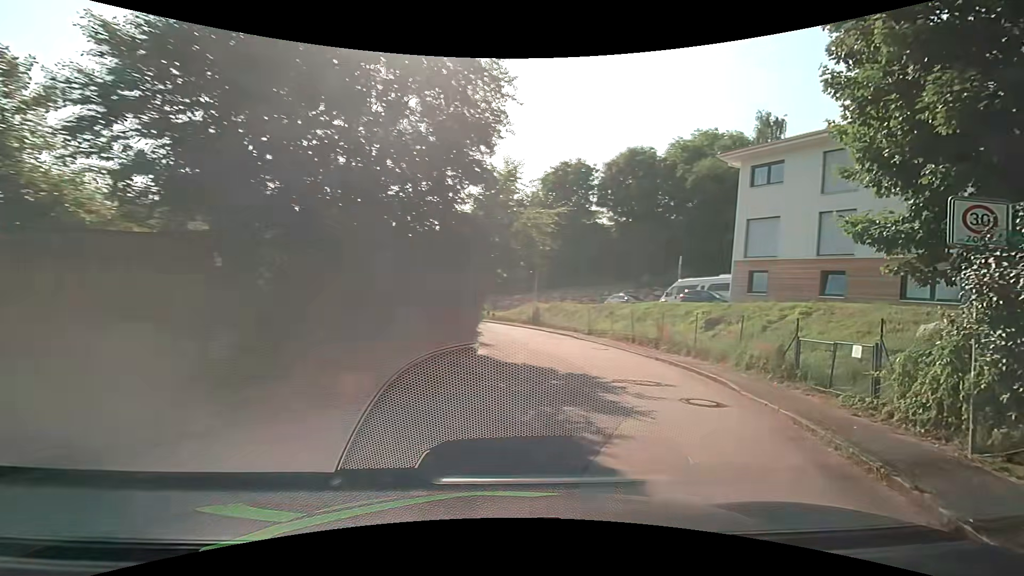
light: Day
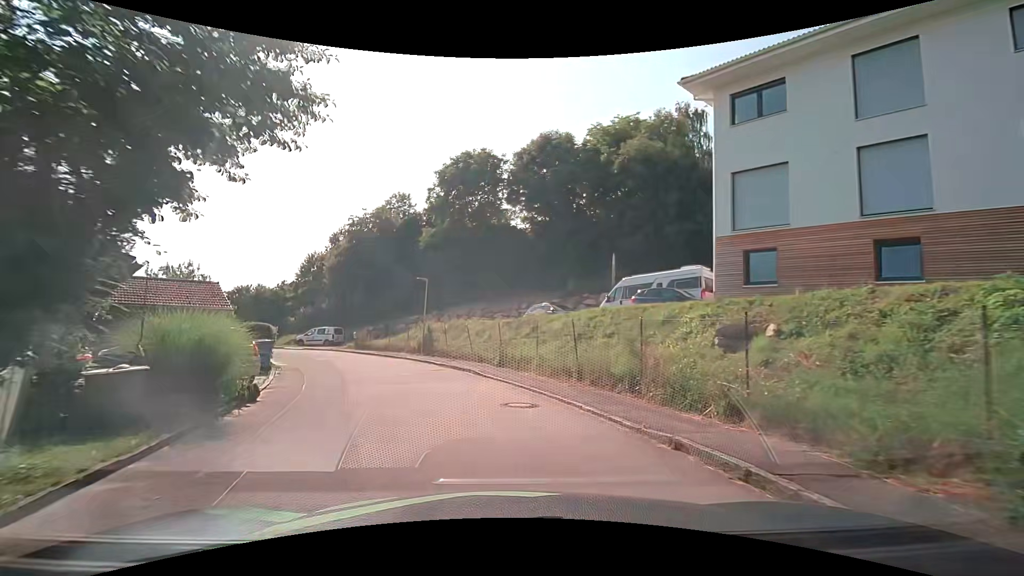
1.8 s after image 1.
(+2.4, +11.3) m; +13°
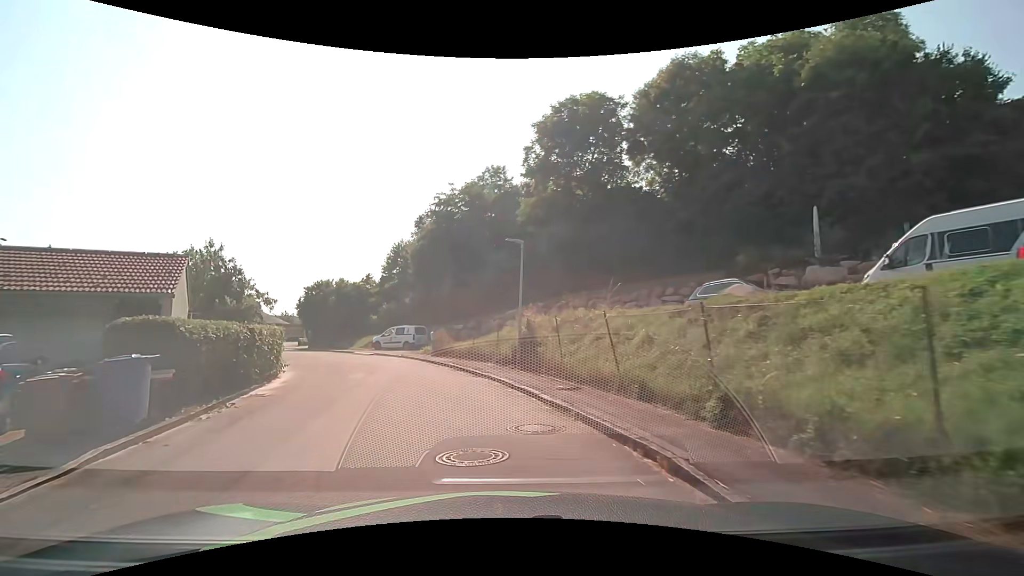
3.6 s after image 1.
(-1.4, +11.5) m; -13°
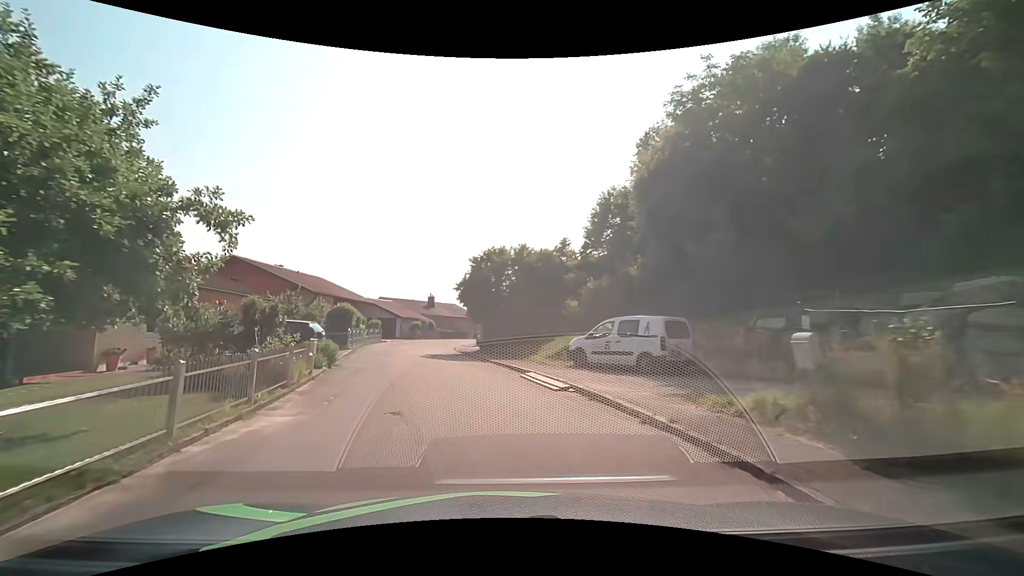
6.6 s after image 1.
(-4.4, +20.3) m; -22°
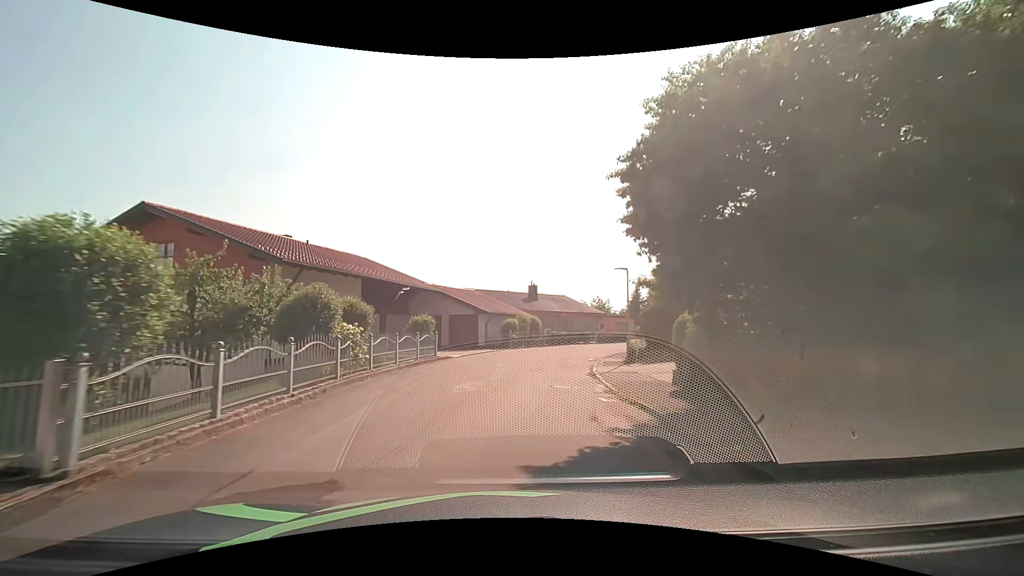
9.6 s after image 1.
(-3.3, +21.8) m; -13°
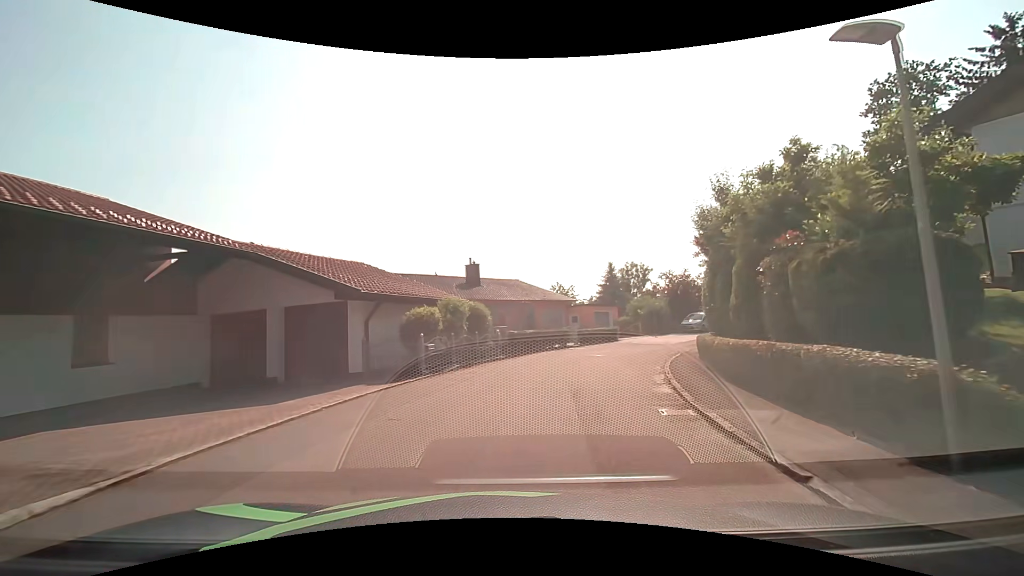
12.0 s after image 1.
(+0.6, +18.0) m; +6°
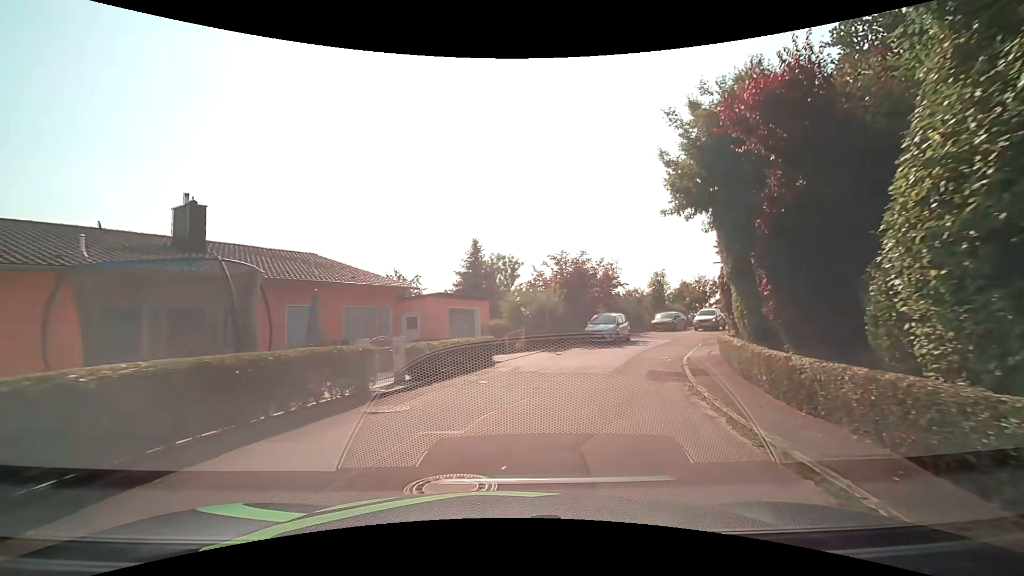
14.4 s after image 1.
(+2.6, +17.7) m; +17°
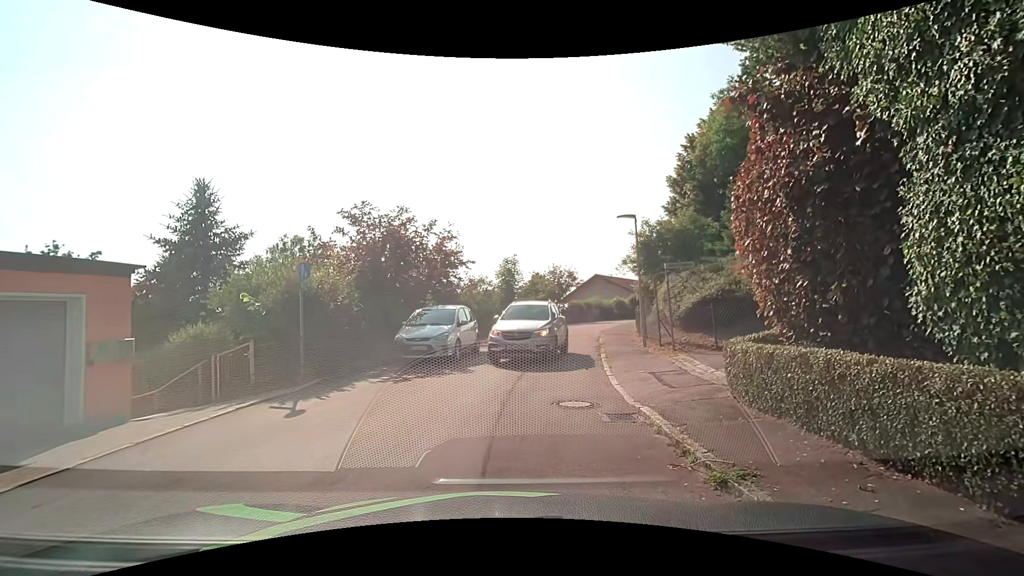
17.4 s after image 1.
(+1.9, +11.9) m; +16°
(+1, +10) (+2, +20) (+5, +30) (+8, +39) (+13, +48) (+18, +56) (+24, +64) (+31, +72) (+38, +79) (+45, +85) m
